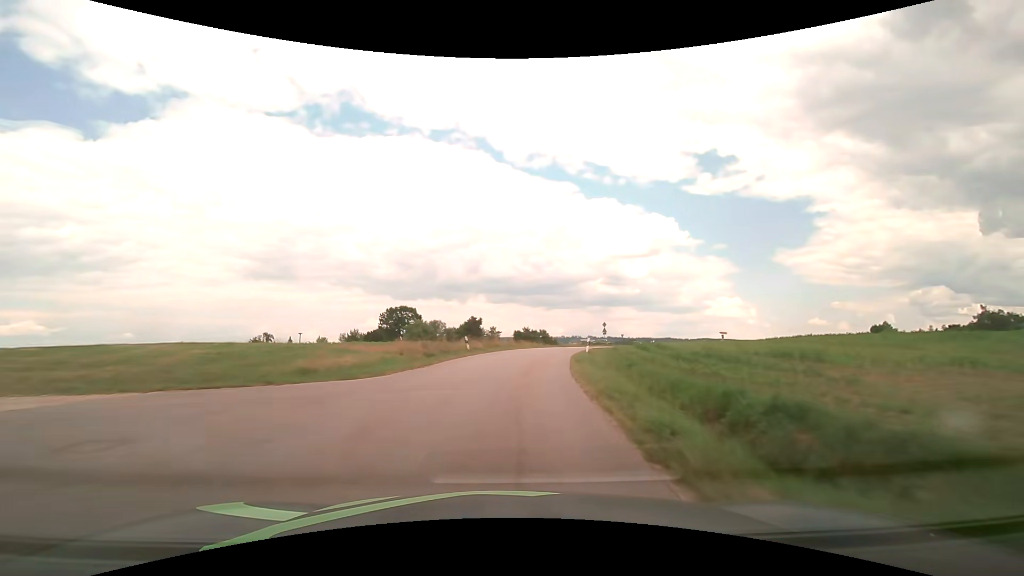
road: tertiary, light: Day
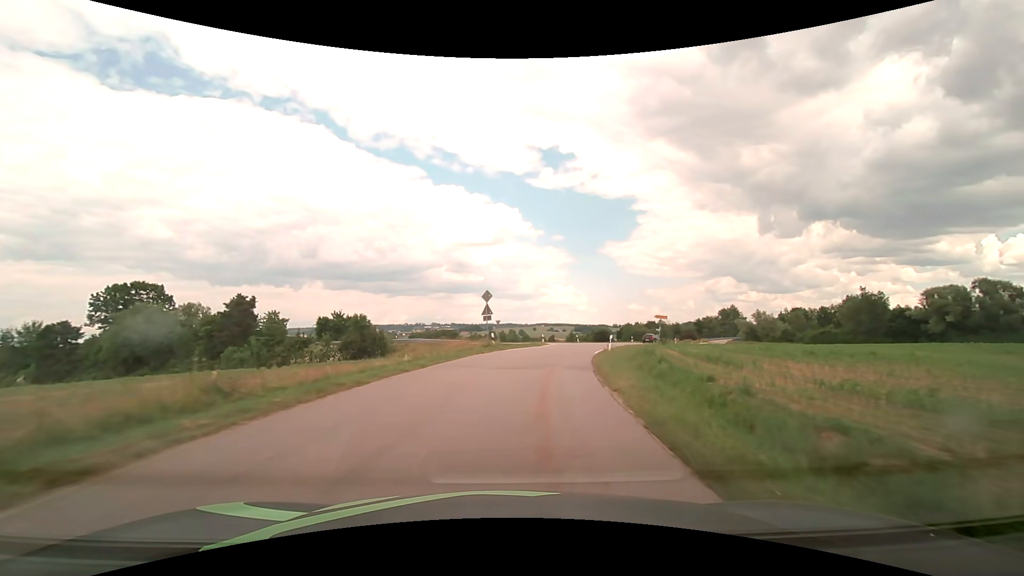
(+6.4, +46.8) m; +17°
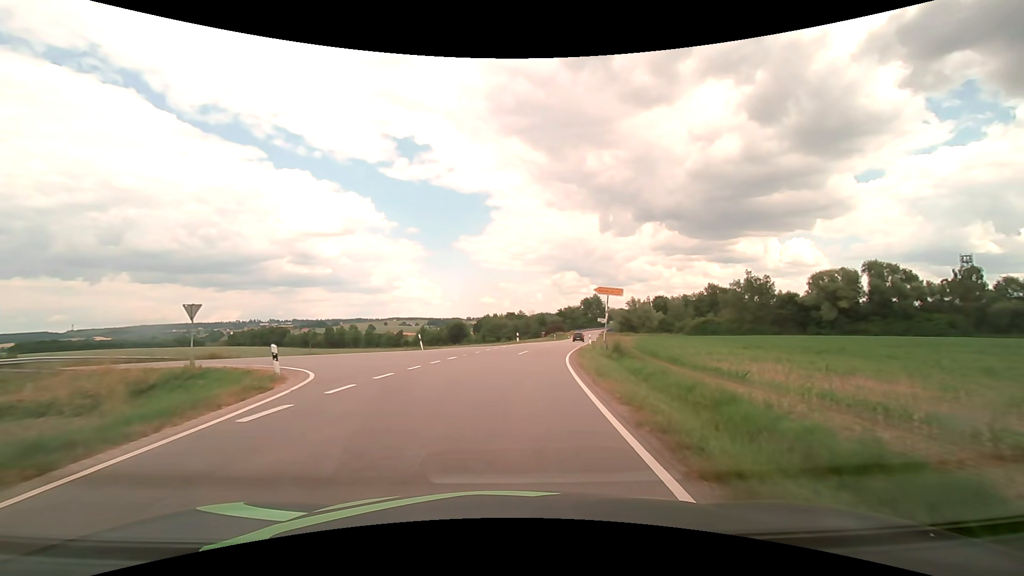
(+5.7, +36.0) m; +17°
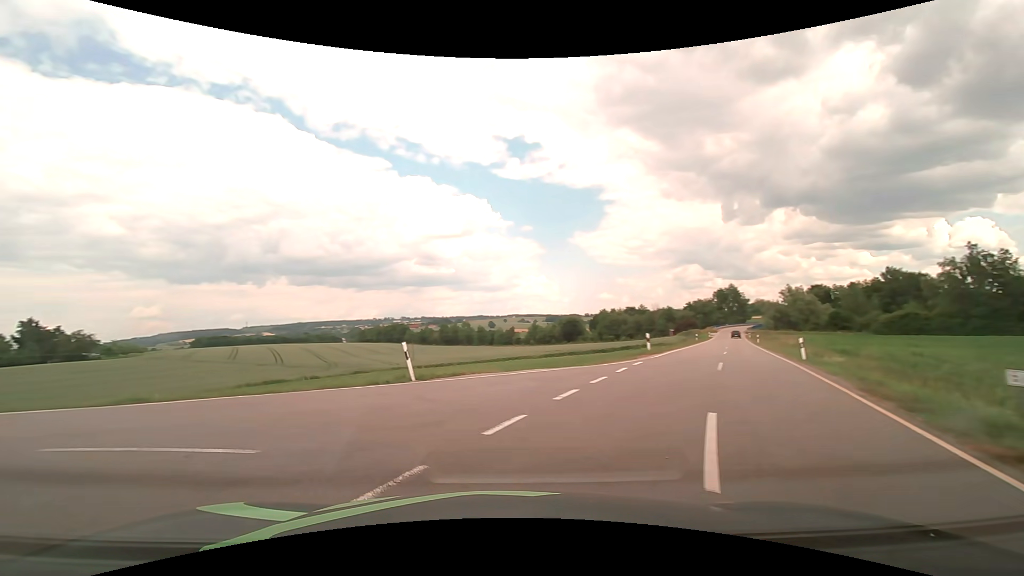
(+0.6, +21.3) m; -12°
